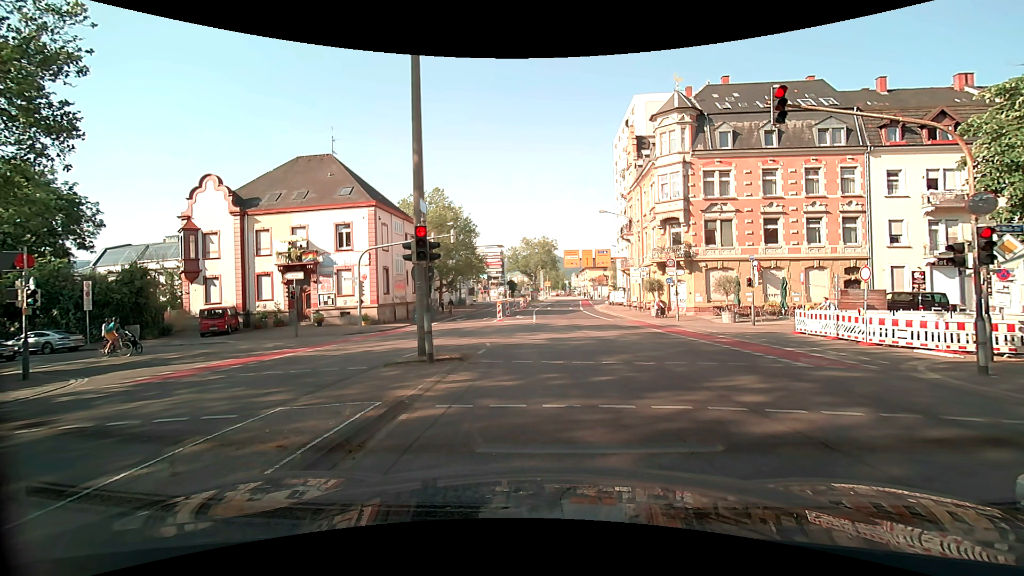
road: secondary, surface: asphalt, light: Day
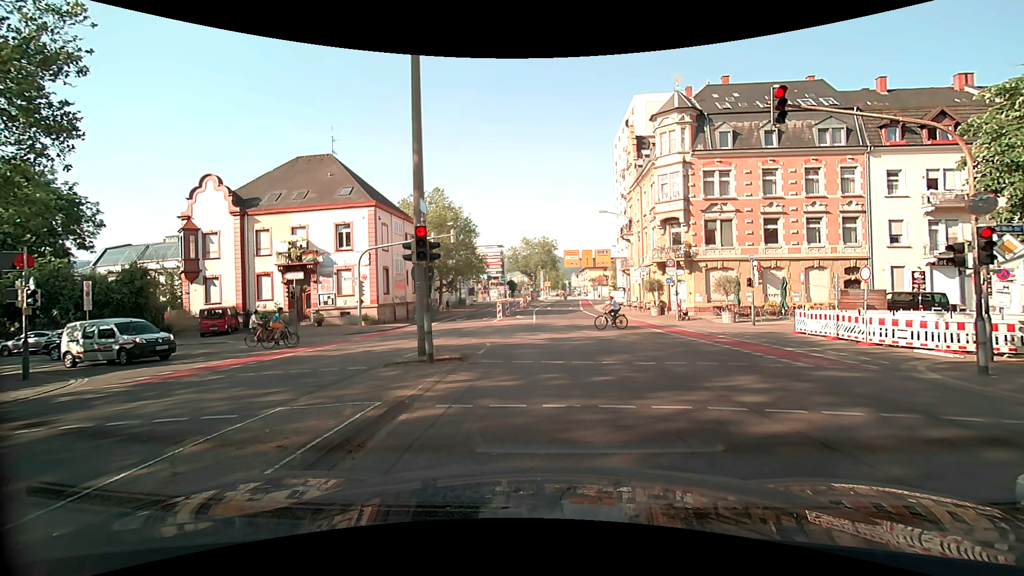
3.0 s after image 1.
(0.0, 0.0) m; 0°
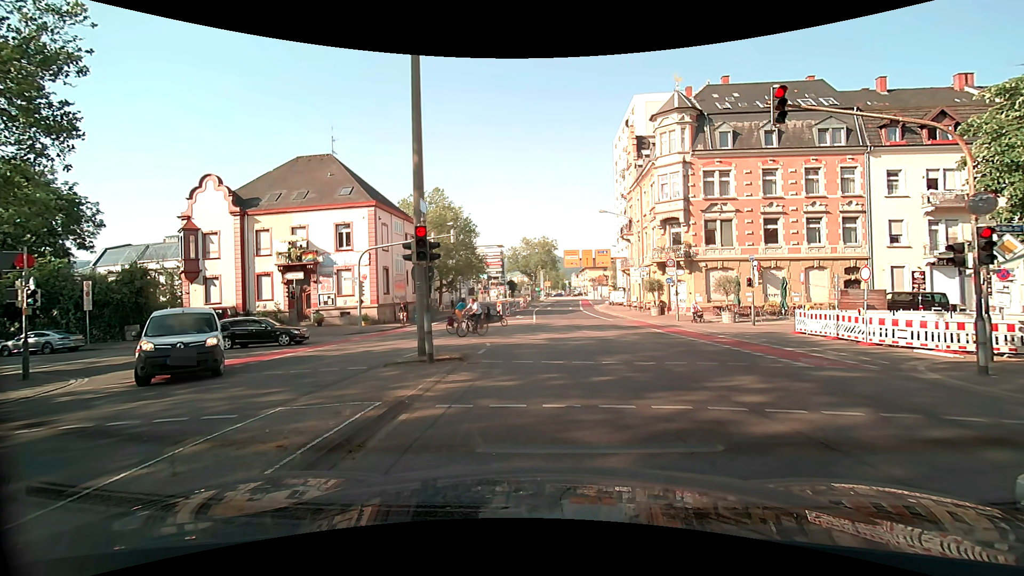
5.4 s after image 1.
(0.0, 0.0) m; 0°
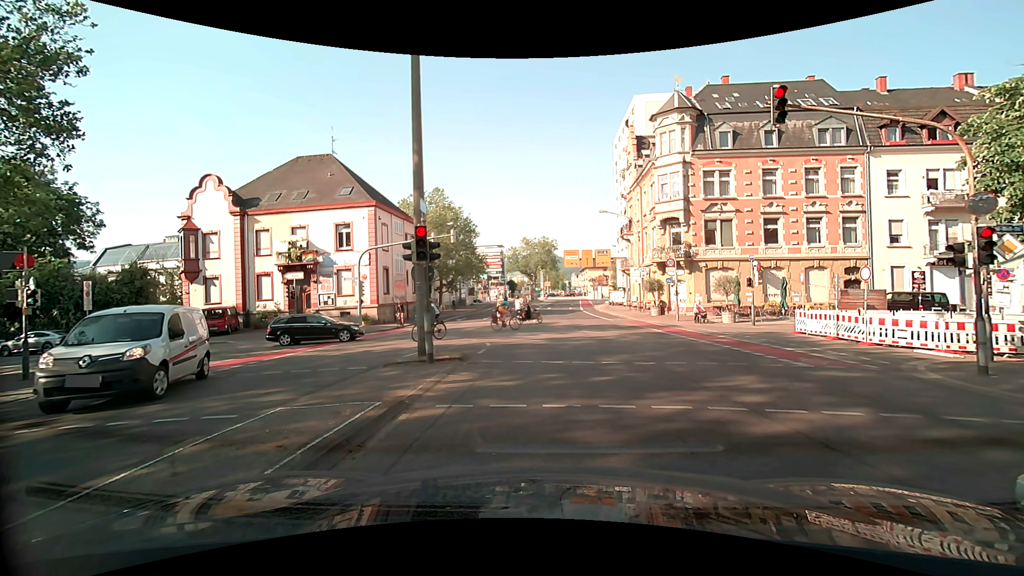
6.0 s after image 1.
(0.0, 0.0) m; 0°
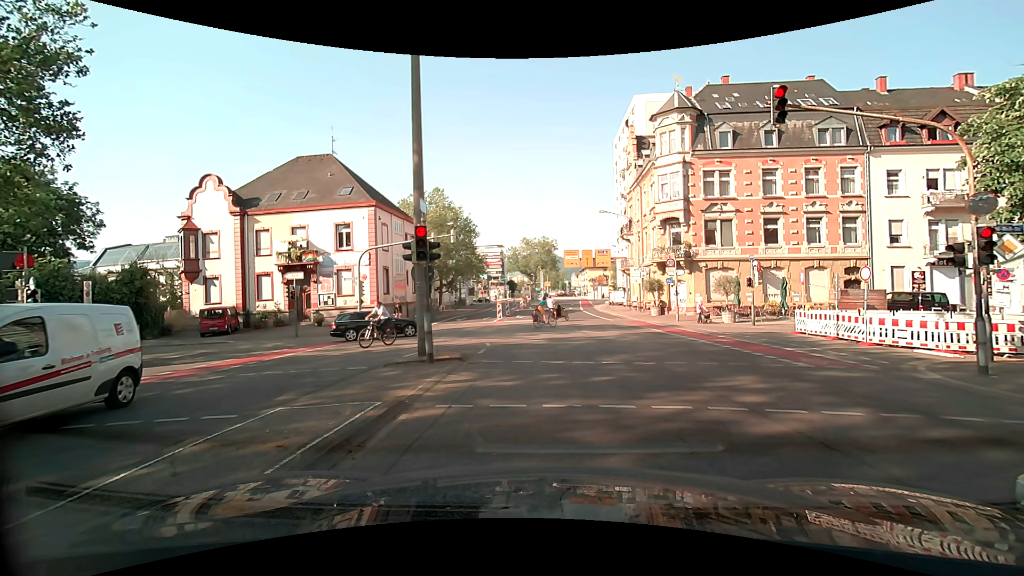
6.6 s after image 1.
(0.0, 0.0) m; 0°
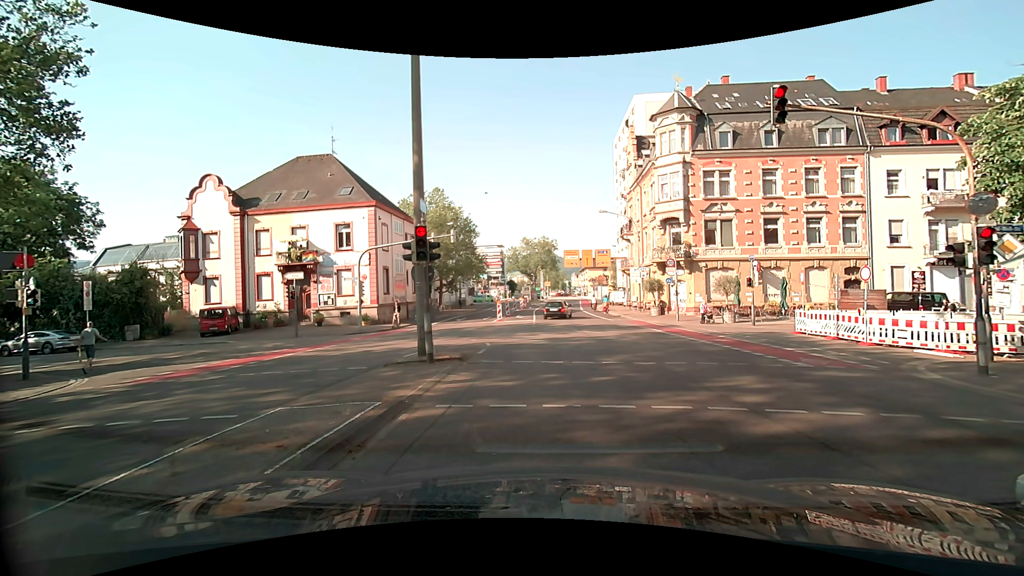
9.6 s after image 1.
(0.0, 0.0) m; 0°
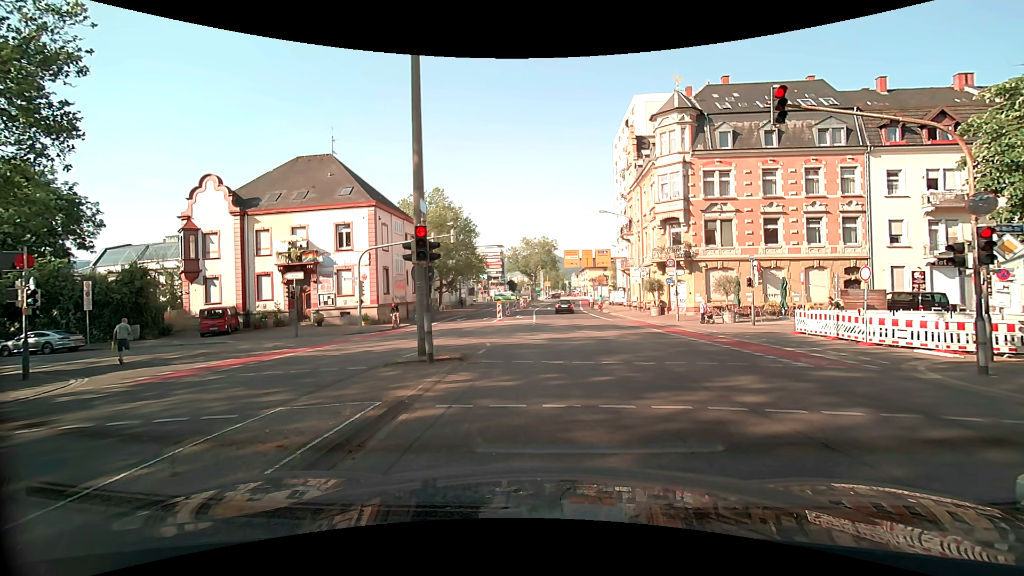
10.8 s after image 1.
(0.0, 0.0) m; 0°
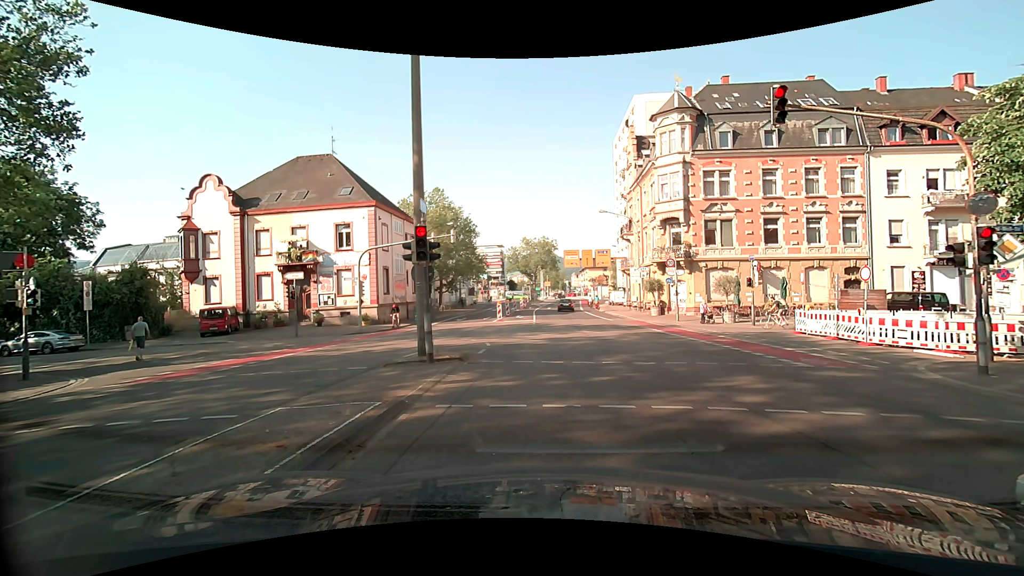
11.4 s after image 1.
(0.0, 0.0) m; 0°
